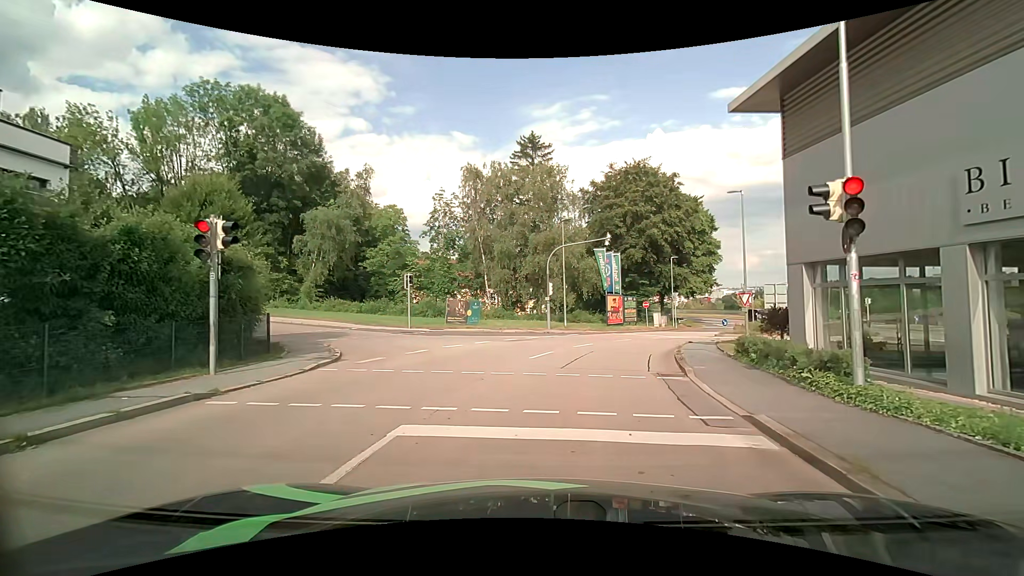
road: tertiary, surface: asphalt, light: Day
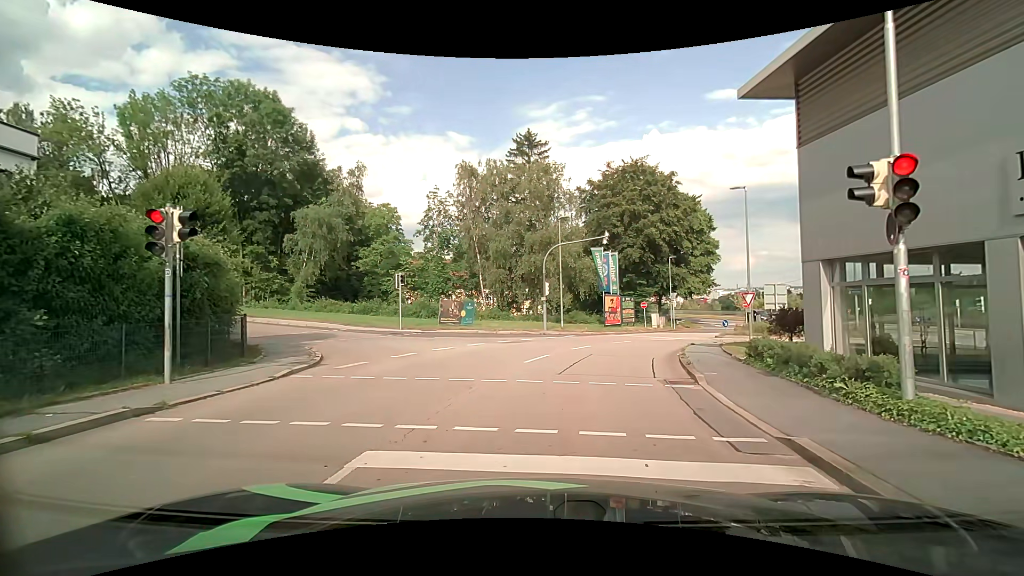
(0.0, +0.9) m; +1°
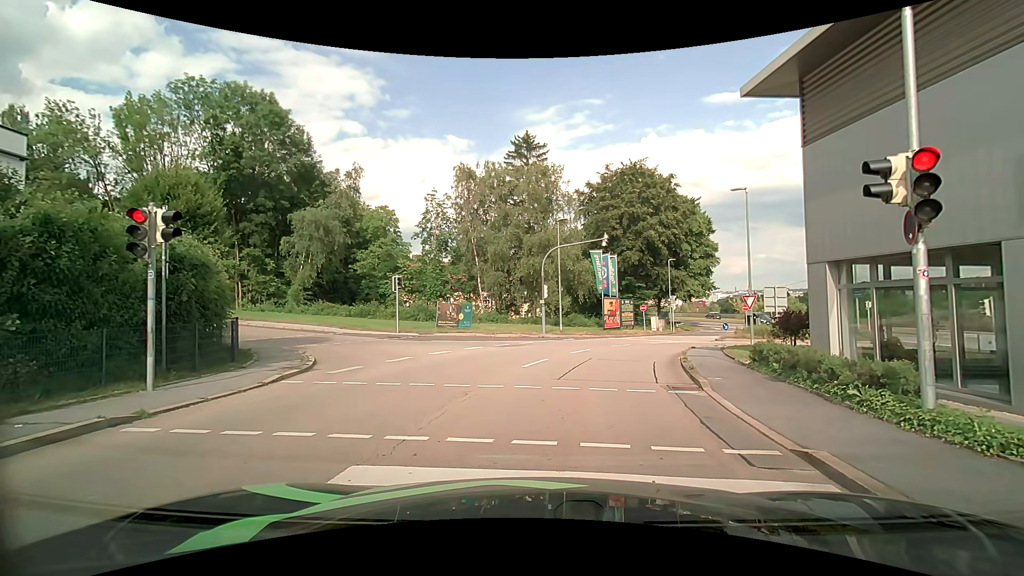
(0.0, +0.4) m; 0°
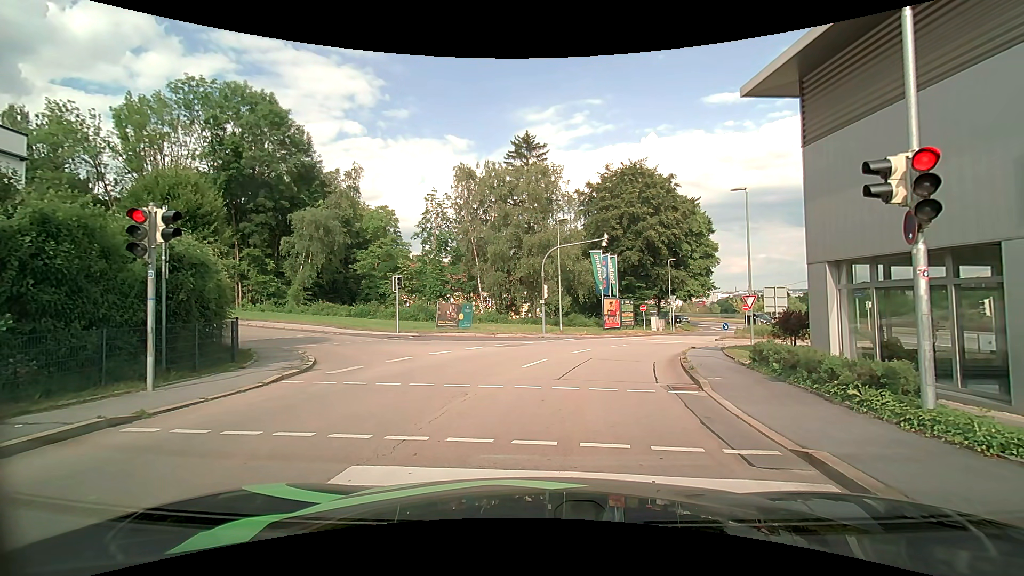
(0.0, 0.0) m; 0°
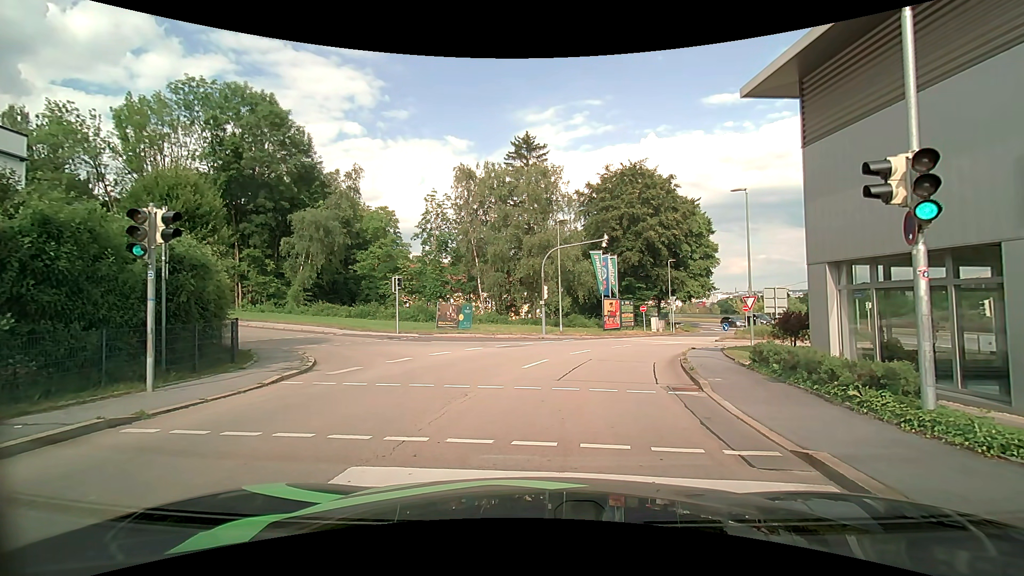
(0.0, 0.0) m; 0°
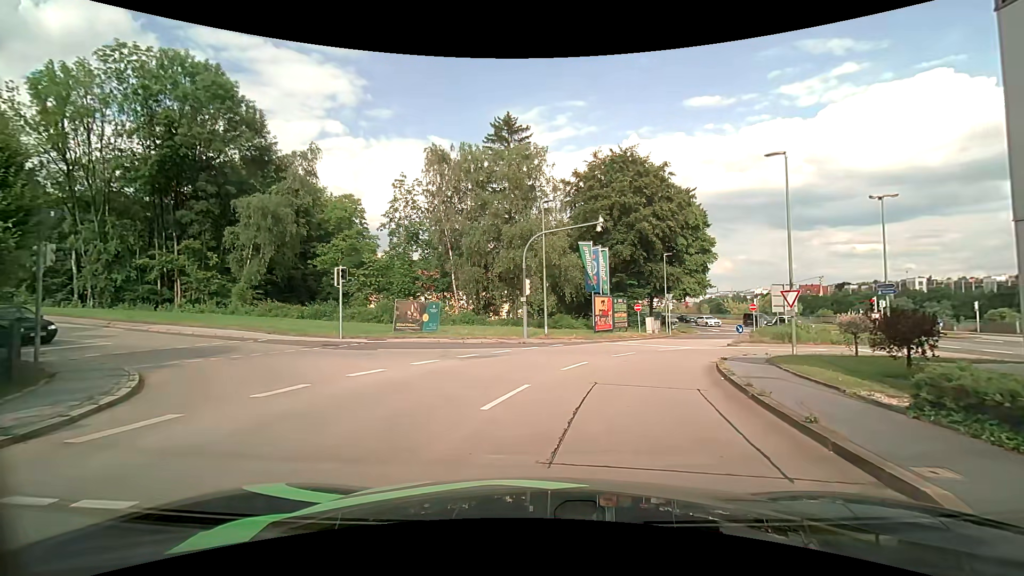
(+0.1, +6.6) m; +1°
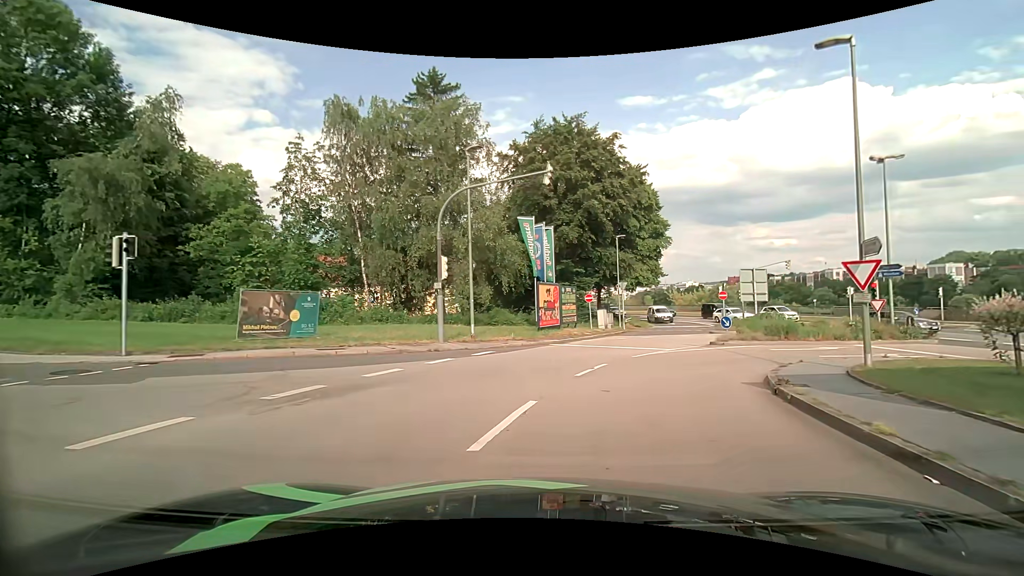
(+0.6, +8.8) m; +6°
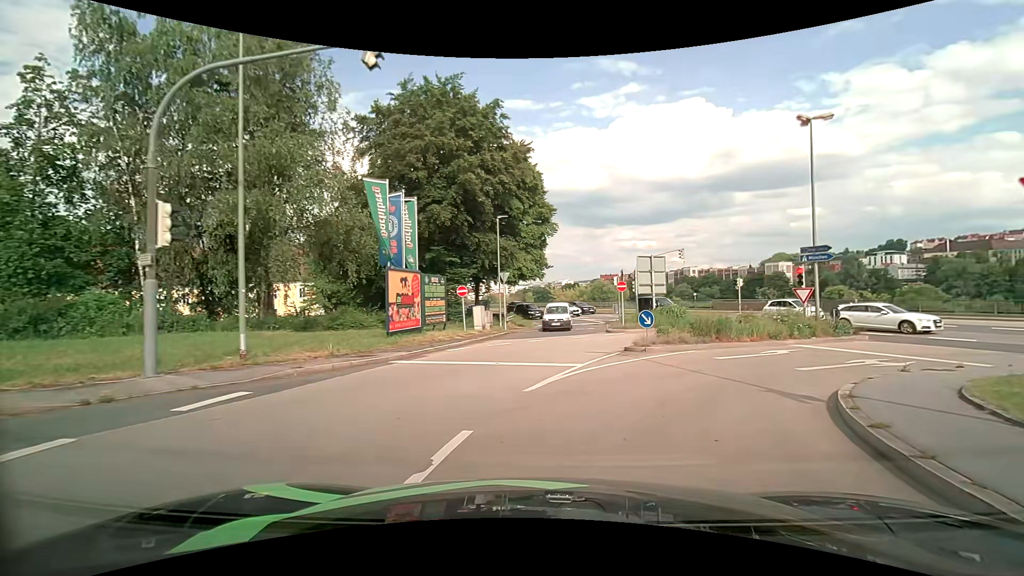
(+1.1, +8.5) m; +15°
(+2, +10) (+10, +16) (+19, +18) (+27, +12) (+32, +3) (+37, -5) (+42, -14) (+47, -23) (+51, -32) (+56, -41) m
